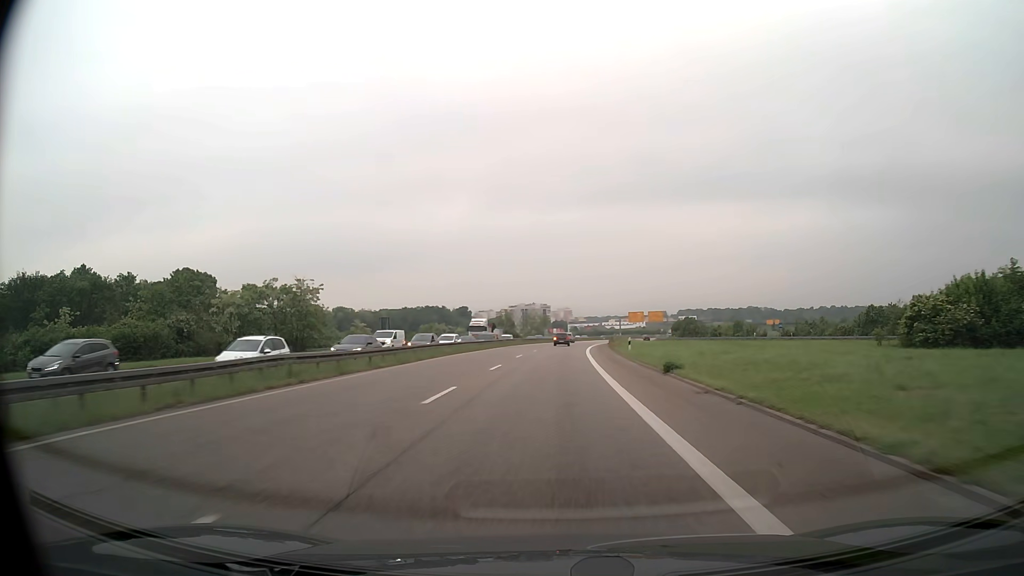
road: trunk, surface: asphalt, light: Day
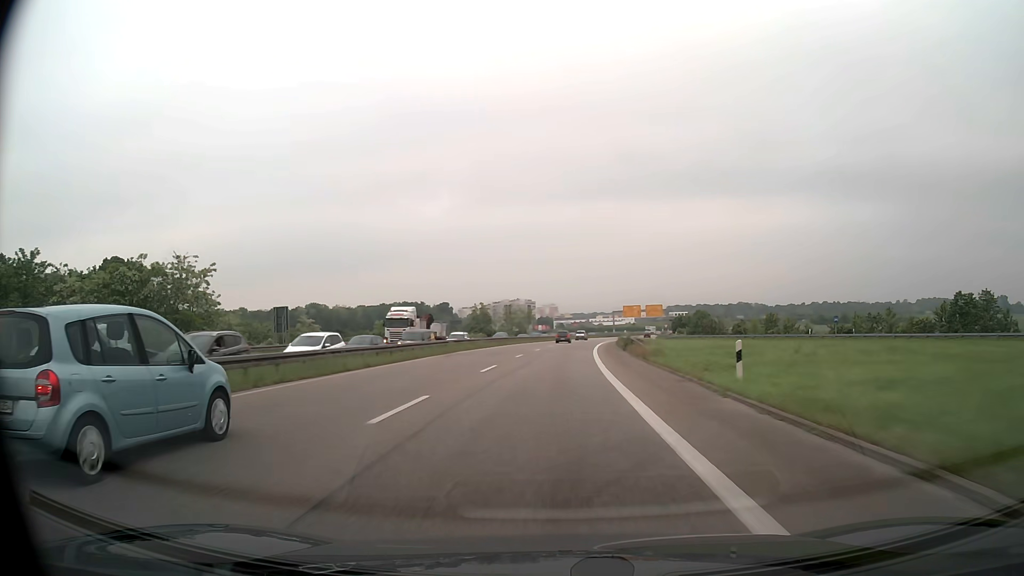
(+0.3, +27.2) m; +1°
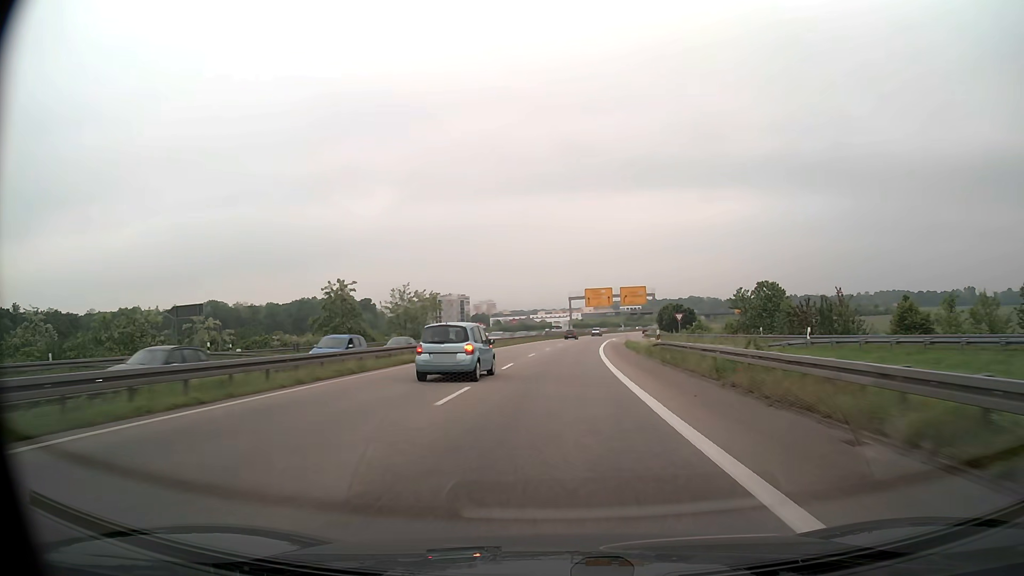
(+2.7, +69.2) m; +5°
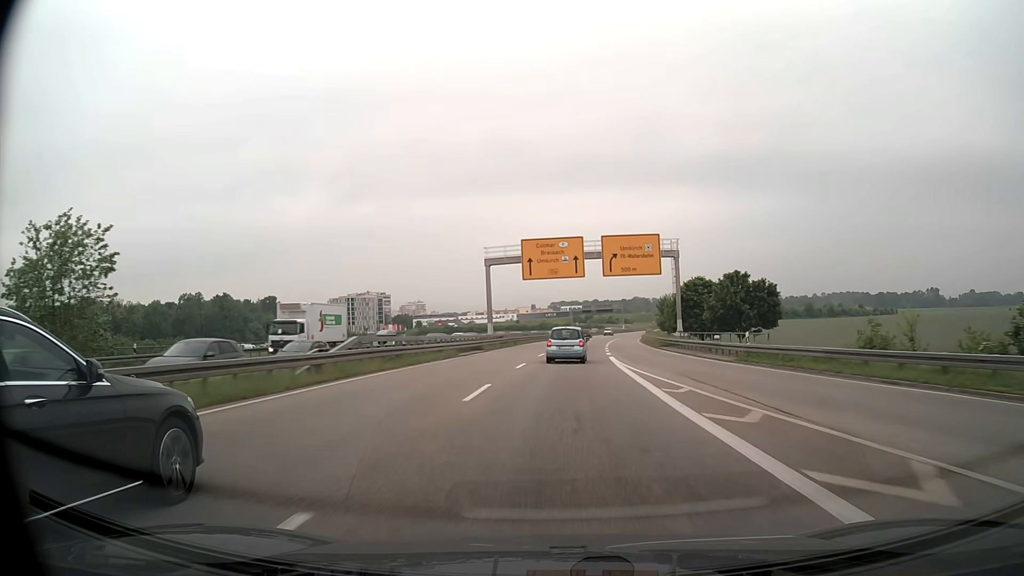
(+3.2, +70.8) m; +5°
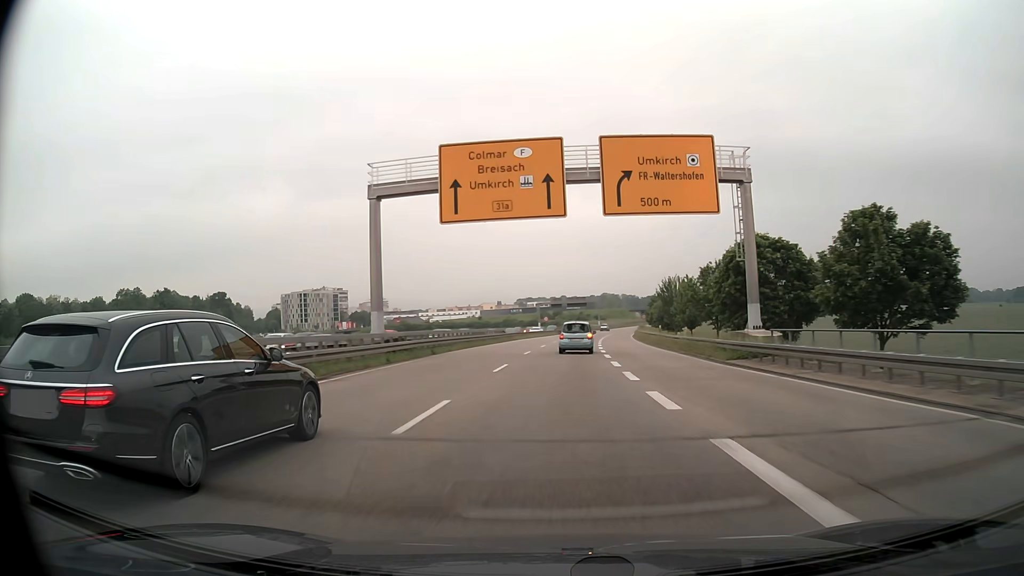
(+0.7, +28.5) m; +3°
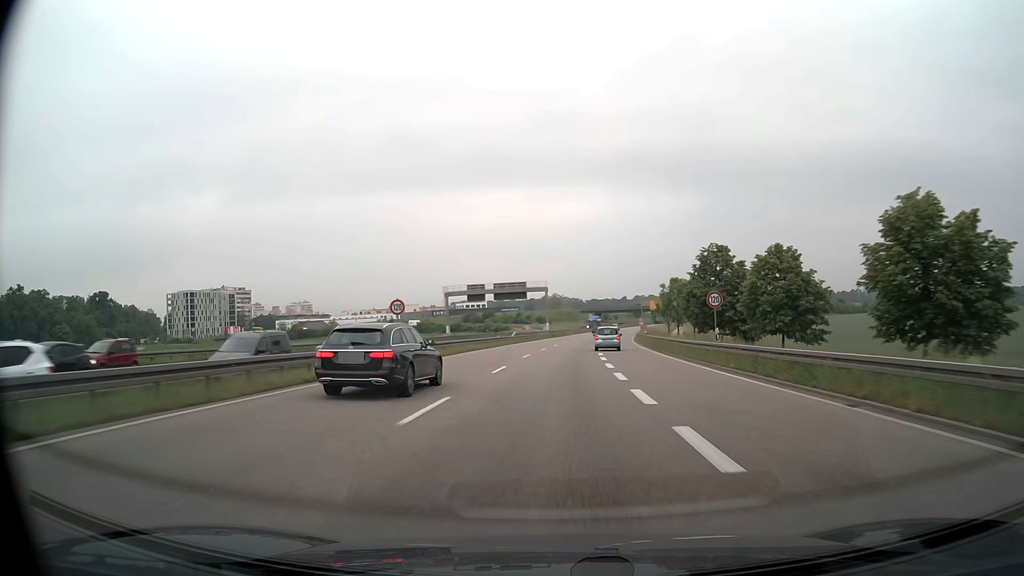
(+3.3, +70.8) m; +5°
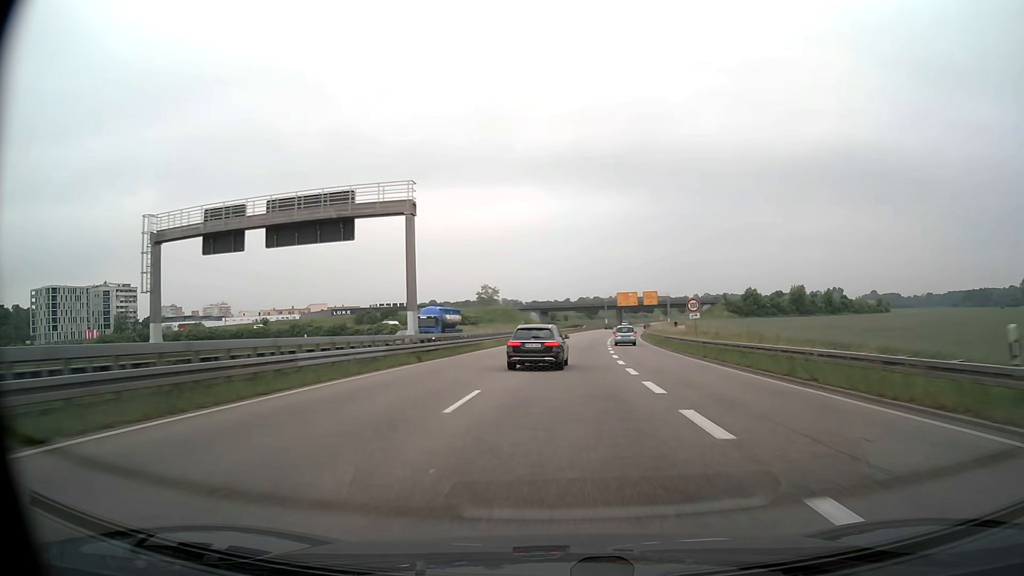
(+3.1, +70.5) m; +5°
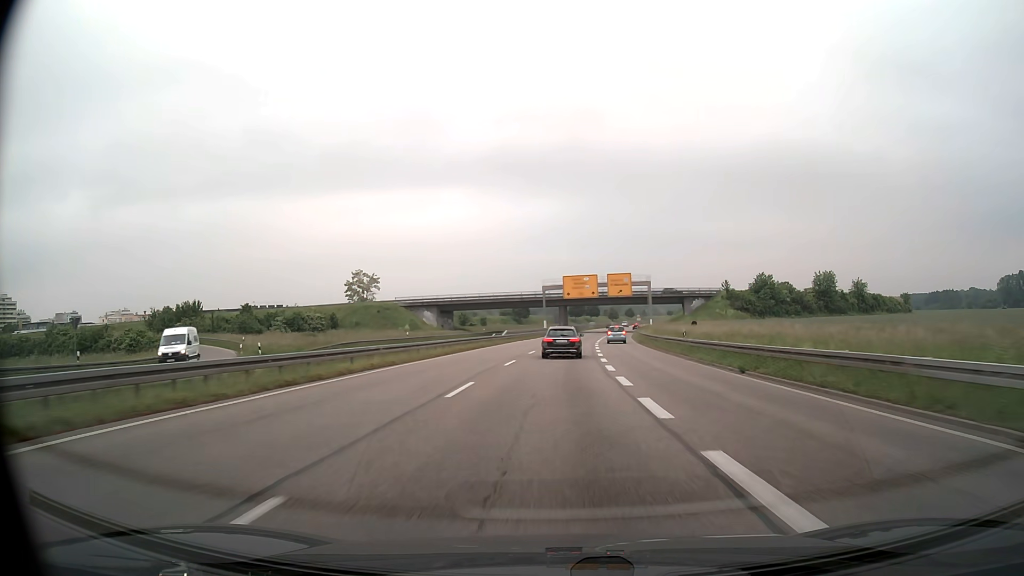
(+3.9, +70.2) m; +6°
(0, +10) (0, +20) (0, +30) (+1, +40) (+1, +50) (+2, +60) (+3, +70) (+4, +80) (+5, +90) (+6, +100) m
